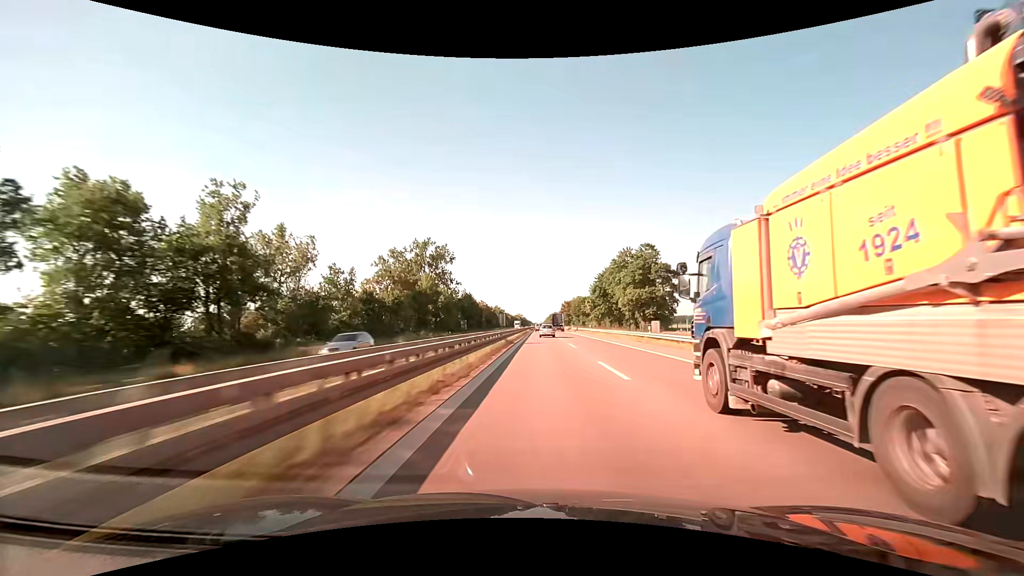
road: trunk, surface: asphalt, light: Day
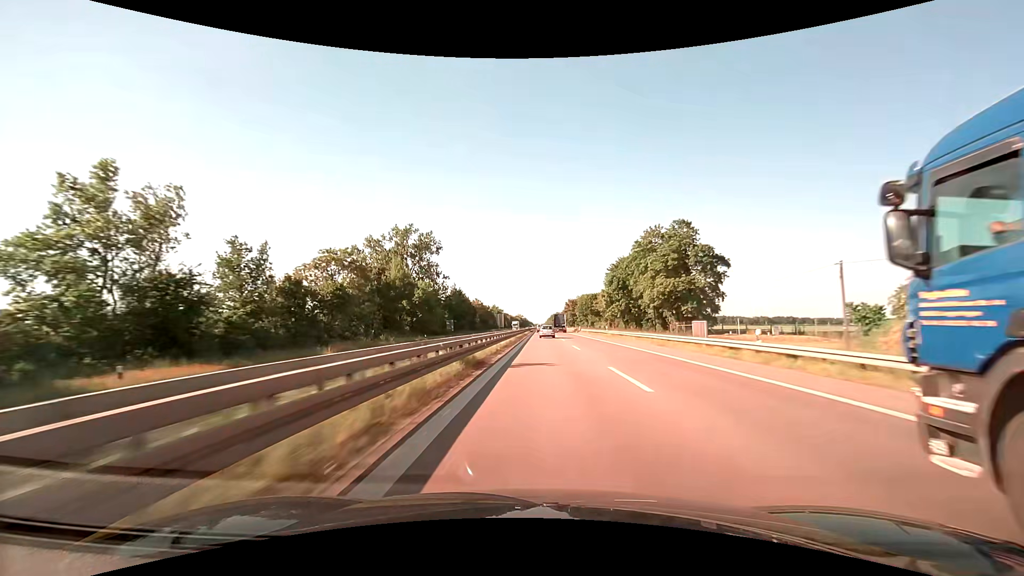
(0.0, +20.1) m; 0°
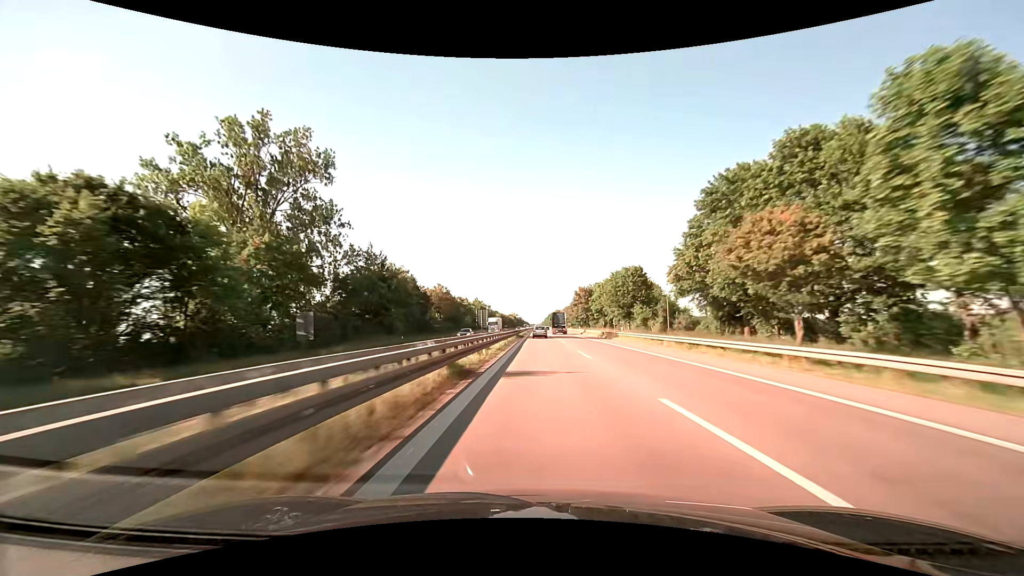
(+0.2, +60.9) m; 0°
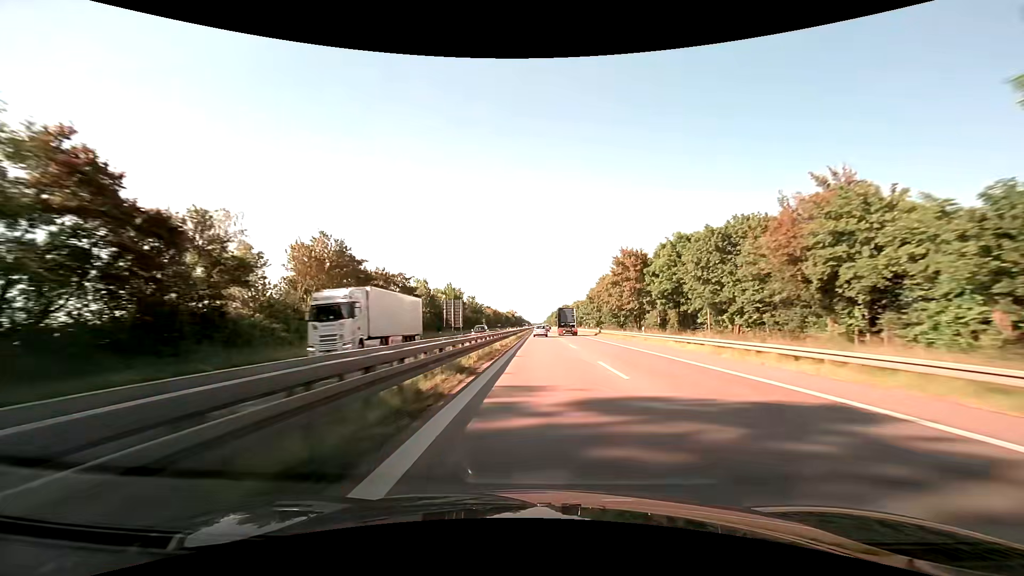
(-0.2, +62.5) m; 0°
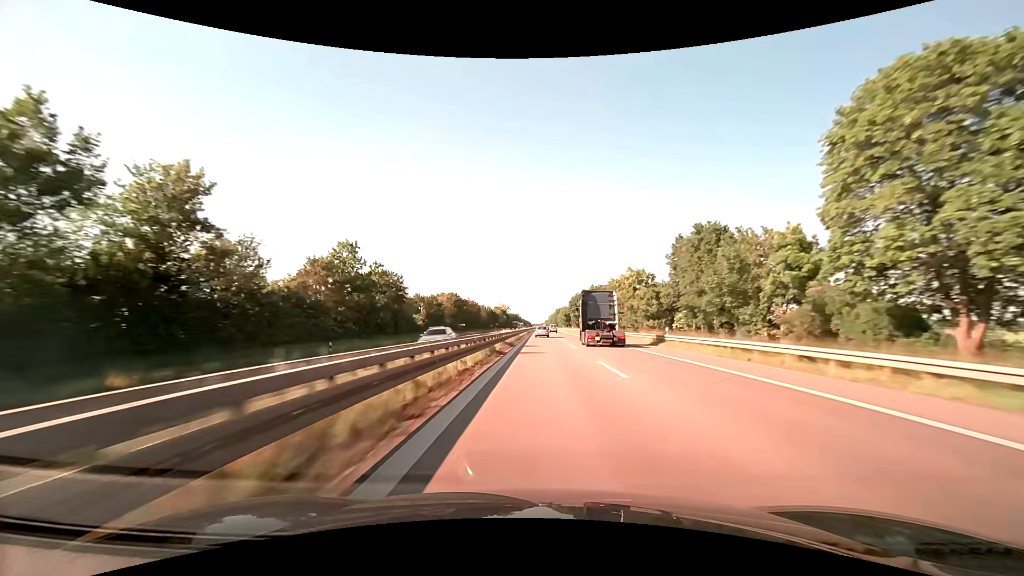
(-0.1, +107.7) m; 0°
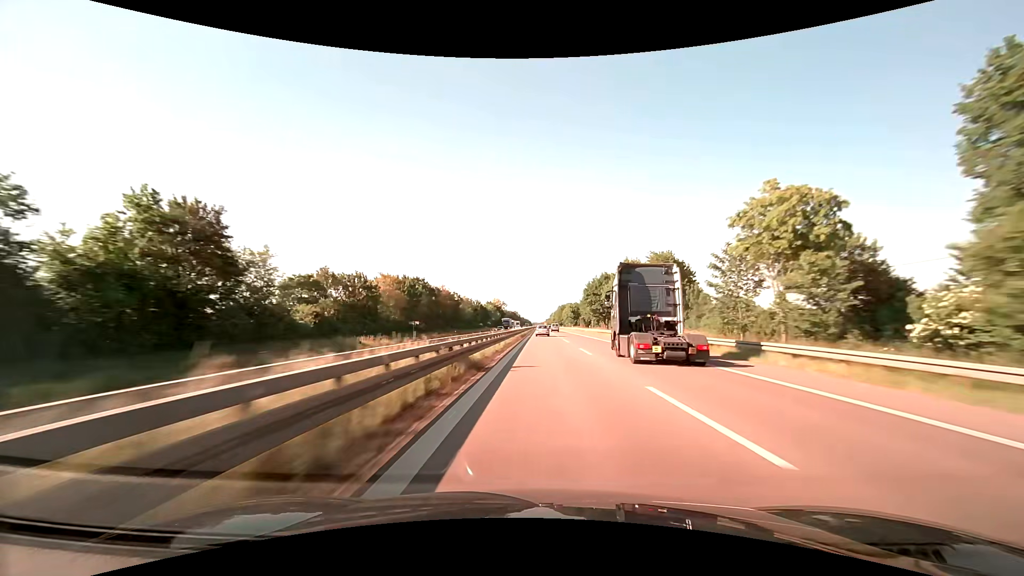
(-0.1, +44.0) m; 0°
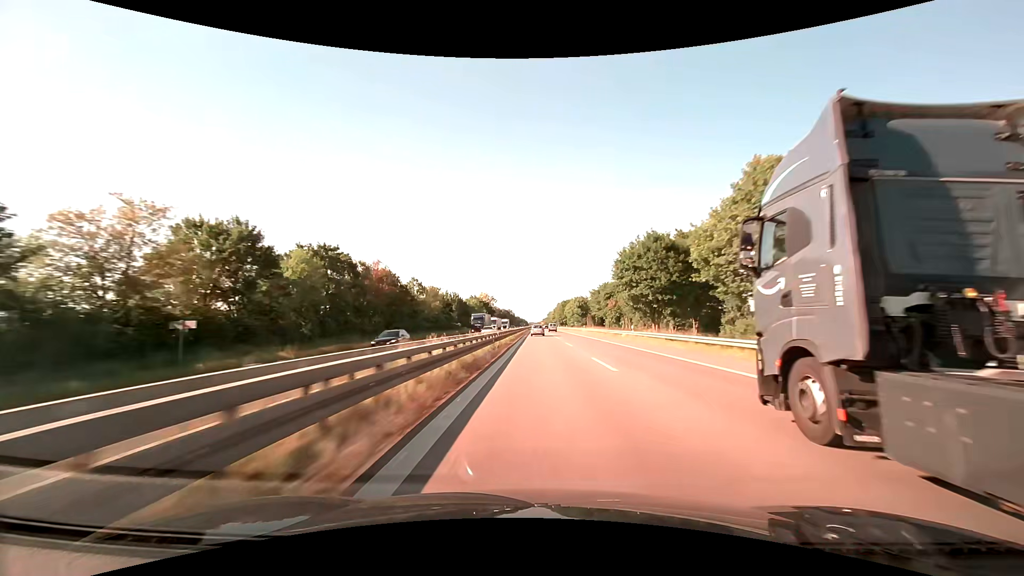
(+0.1, +44.1) m; 0°
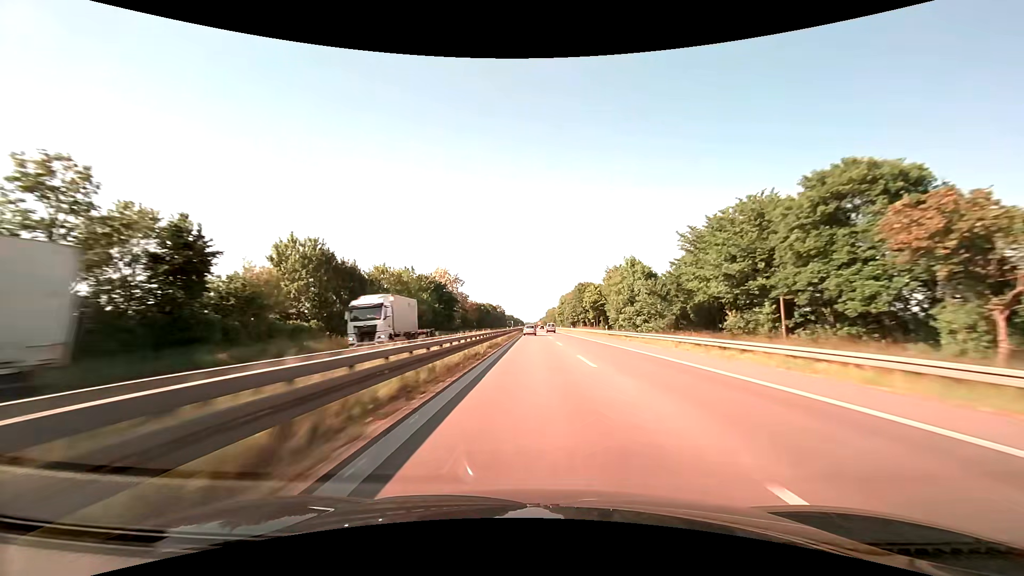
(-0.1, +88.1) m; 0°
(0, +10) (0, +20) (0, +30) (0, +40) (0, +50) (+1, +60) (+1, +70) (+1, +80) (+1, +90) (+1, +100) m
